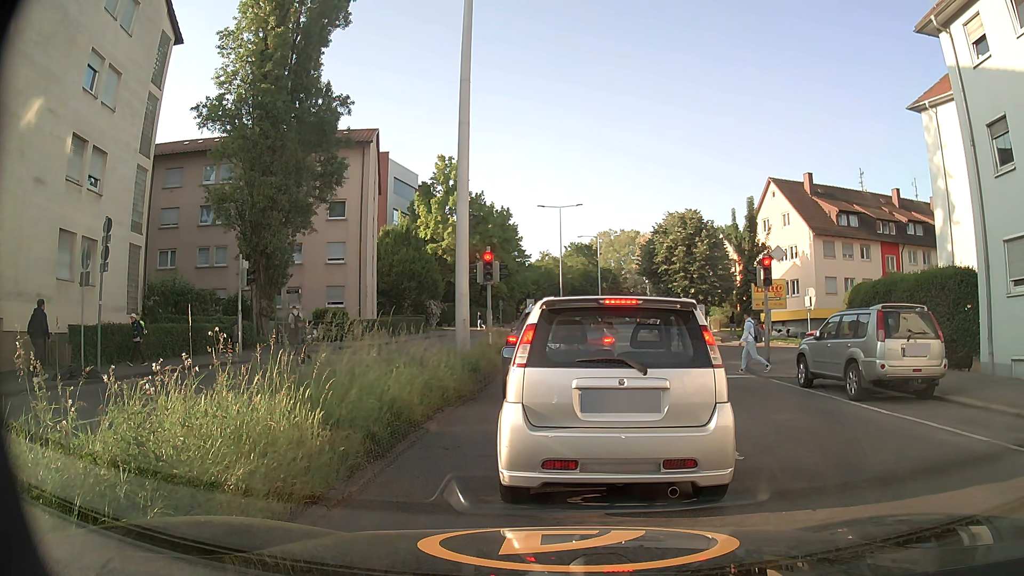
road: secondary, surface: asphalt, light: Day
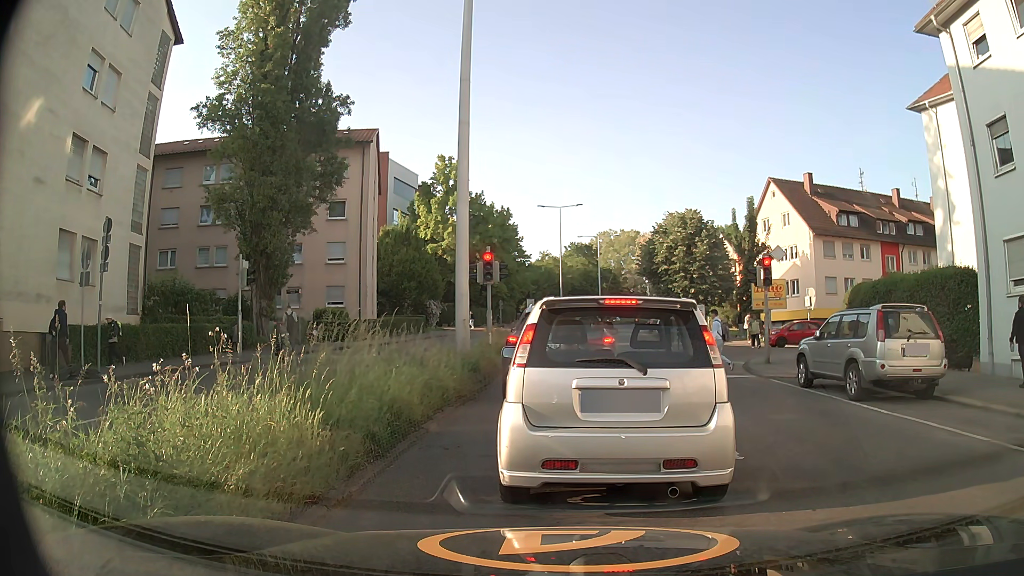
(0.0, 0.0) m; 0°
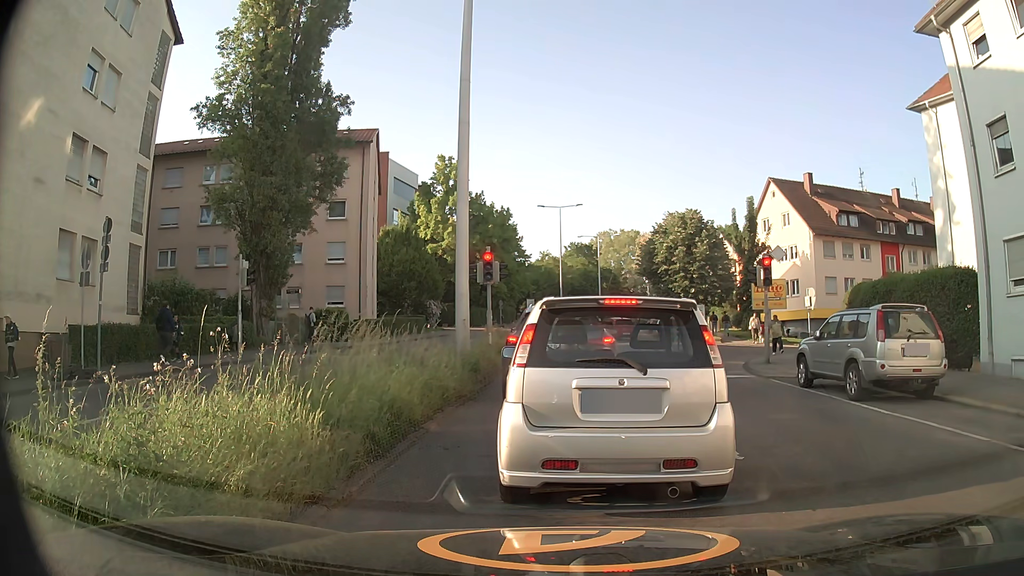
(0.0, 0.0) m; 0°
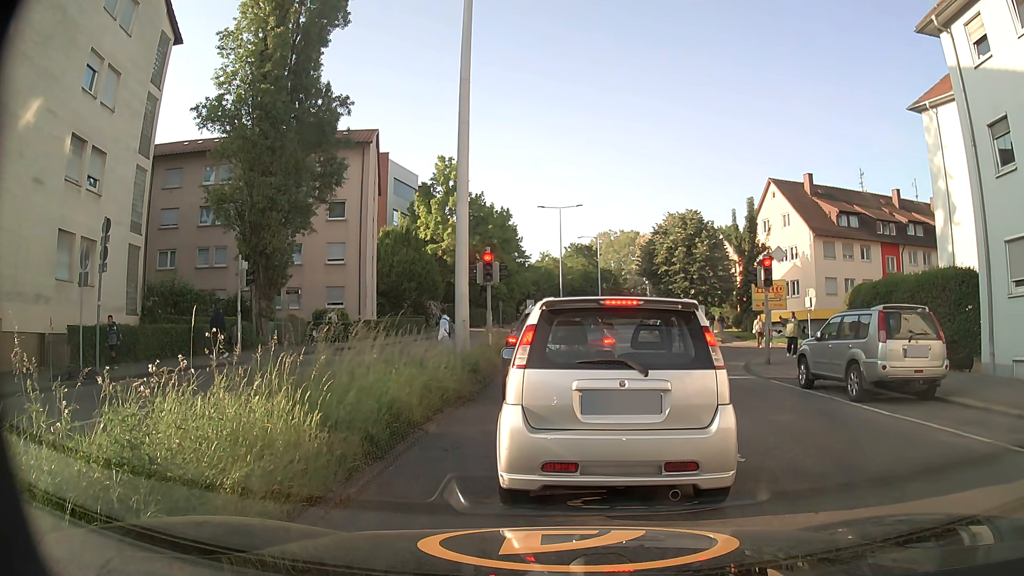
(0.0, 0.0) m; 0°
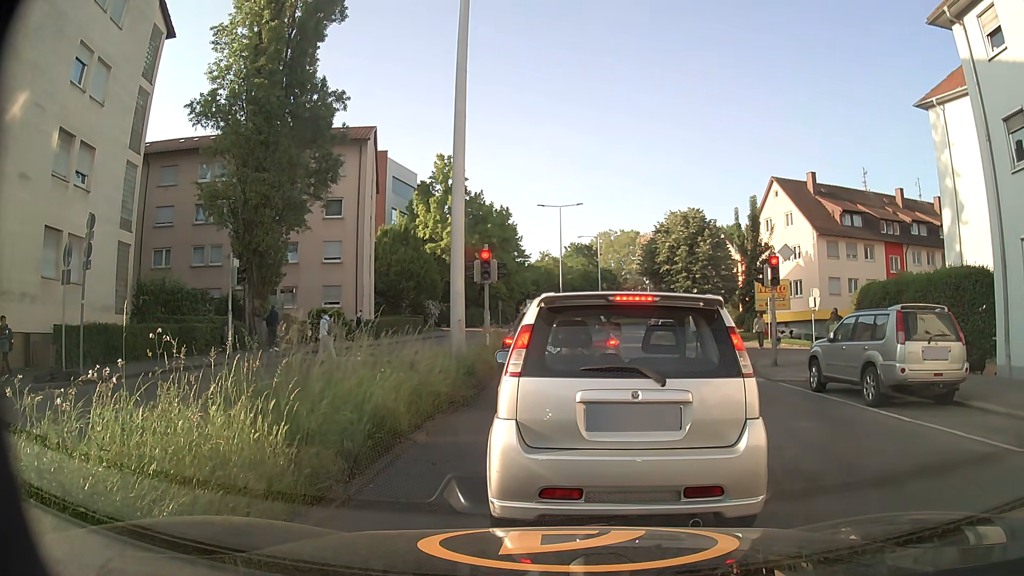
(0.0, +0.7) m; 0°
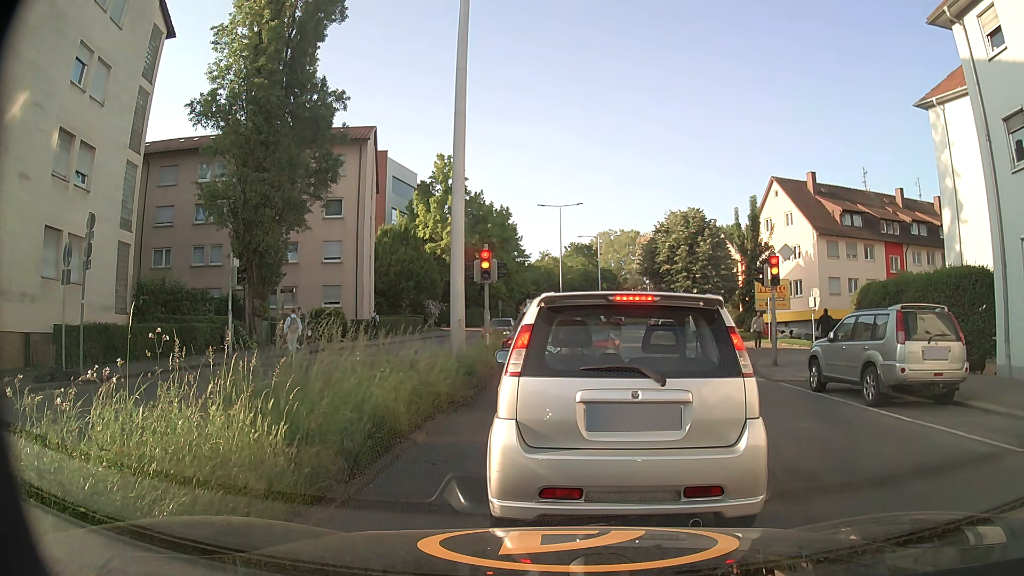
(0.0, 0.0) m; 0°
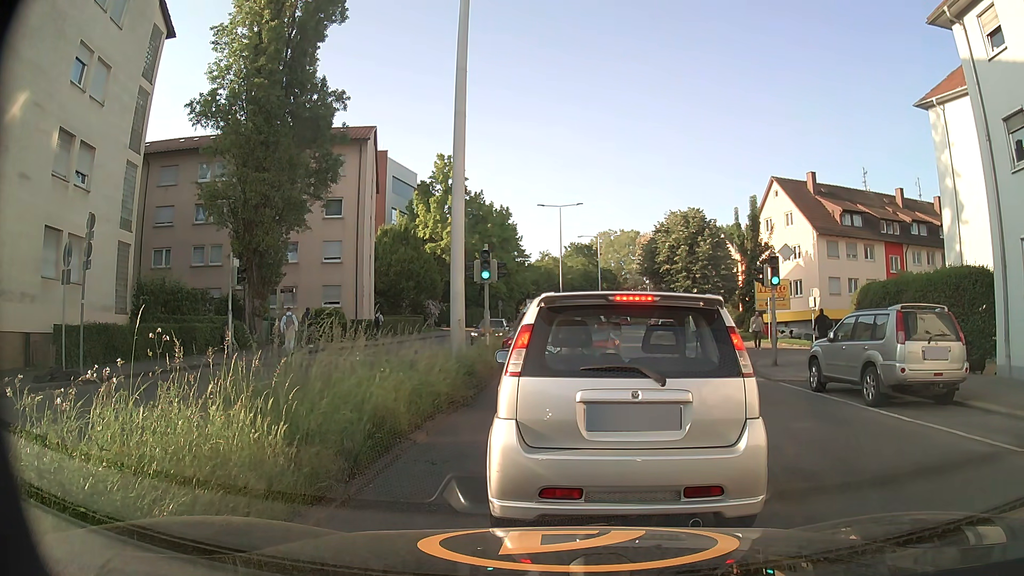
(0.0, 0.0) m; 0°
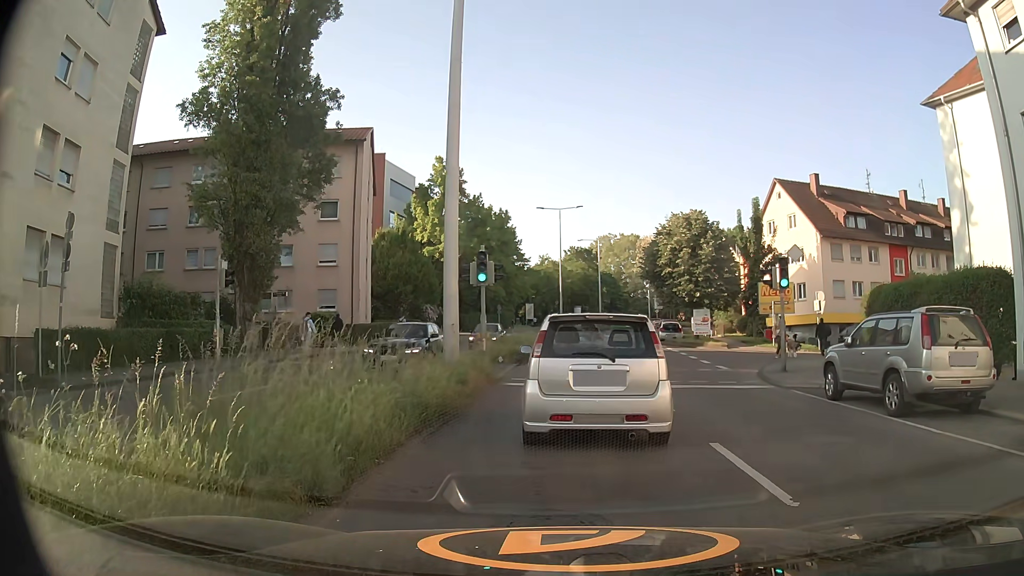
(0.0, +1.0) m; 0°
(0, +10) (0, +20) (+1, +30) (+1, +40) (+2, +50) (+2, +60) (+3, +70) (+4, +80) (+6, +90) (+8, +100) m
